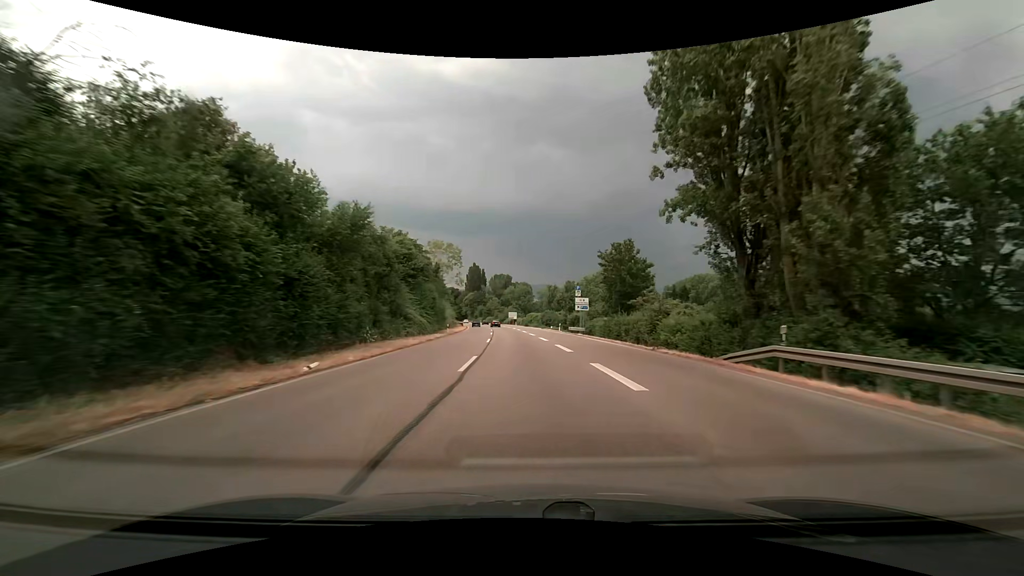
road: trunk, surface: asphalt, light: Day
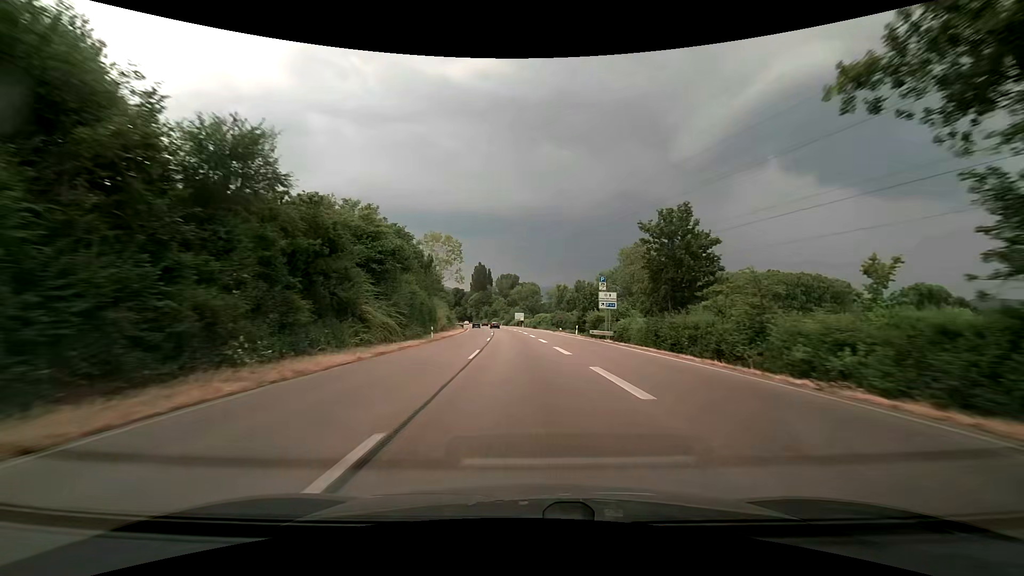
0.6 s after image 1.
(-0.1, +13.0) m; -1°
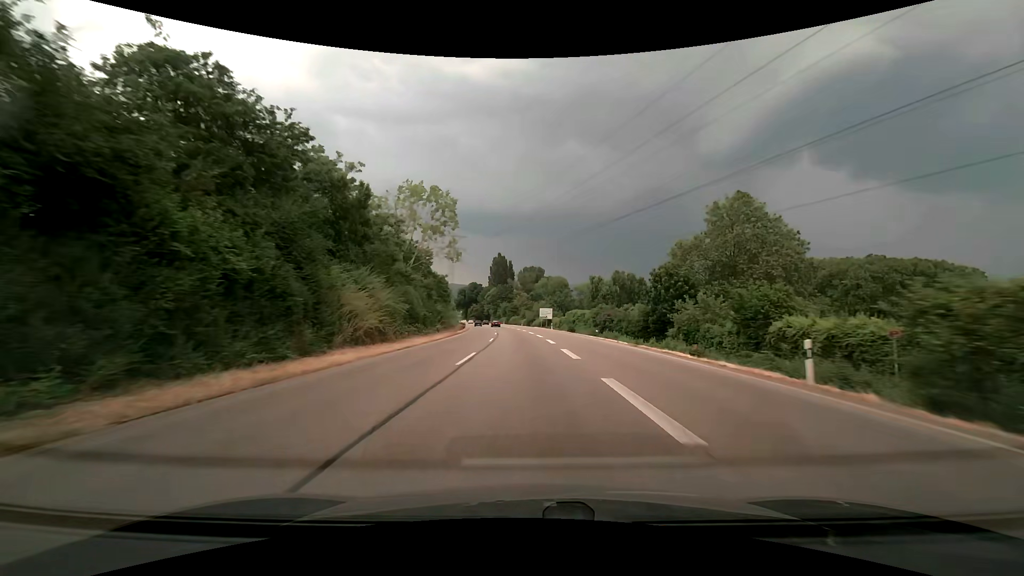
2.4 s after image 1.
(-0.9, +39.1) m; -3°
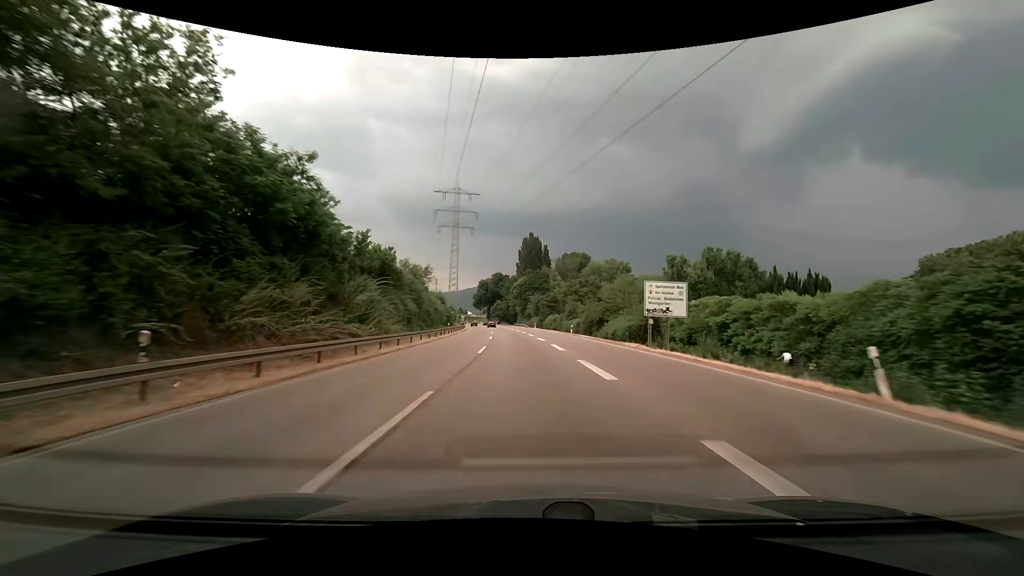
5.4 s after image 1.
(-2.5, +65.9) m; -4°
